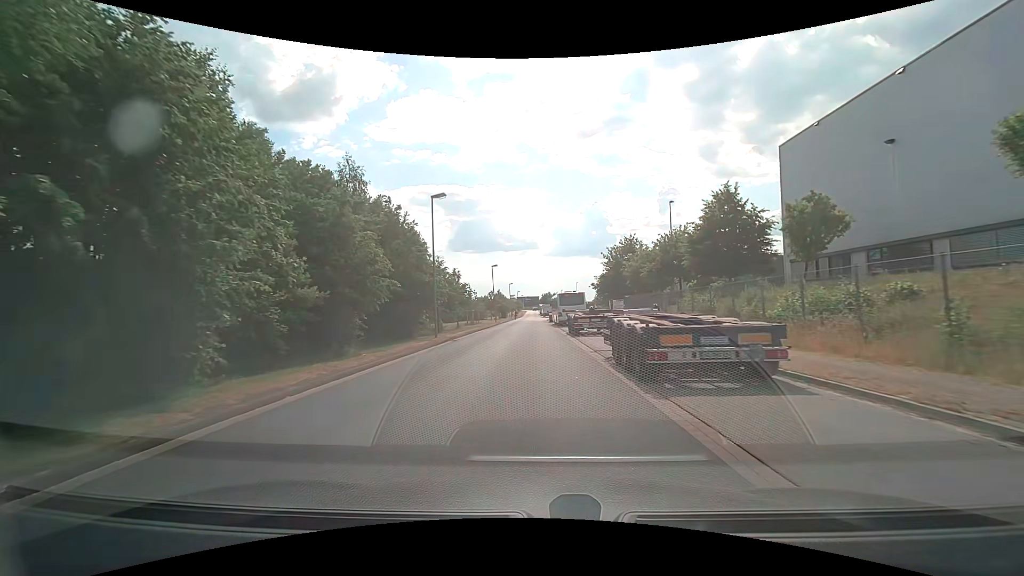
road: residential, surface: asphalt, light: Day
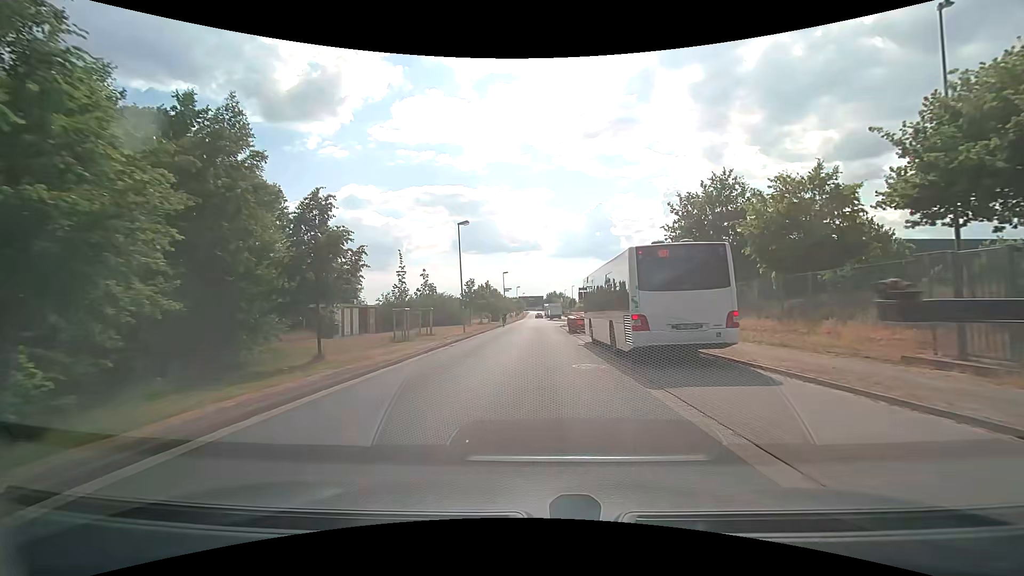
(-0.1, +32.7) m; 0°
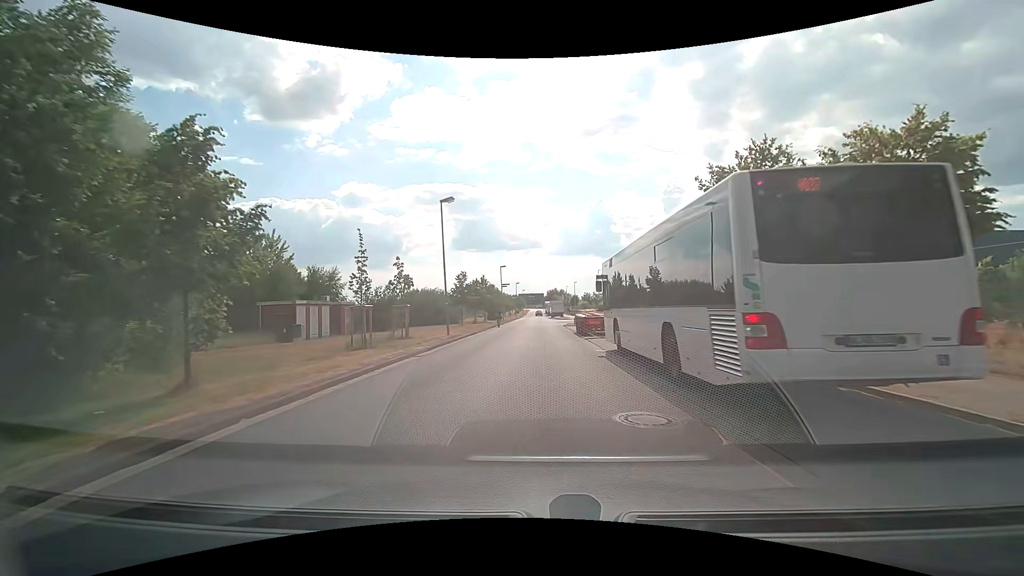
(0.0, +6.5) m; 0°
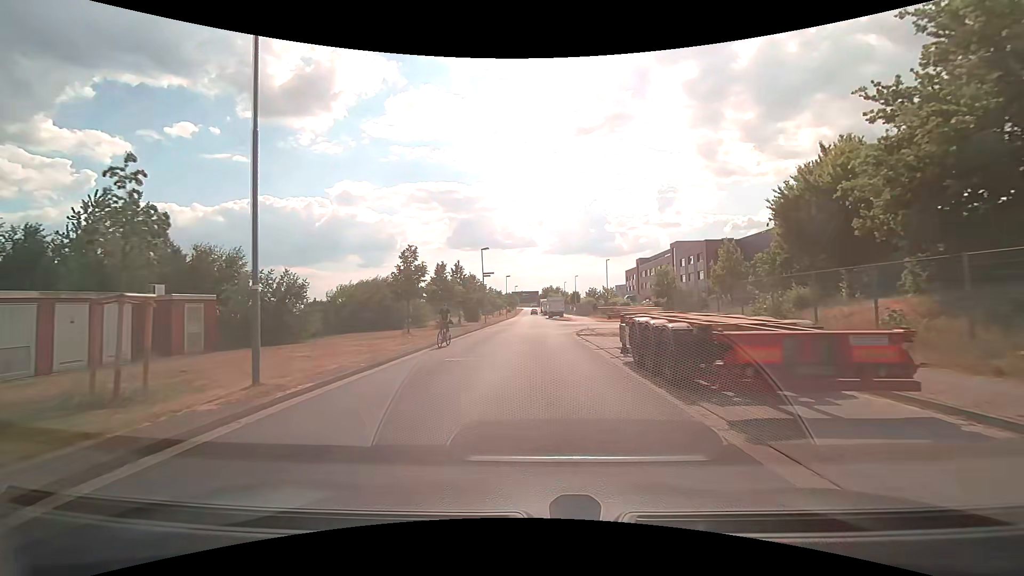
(+0.2, +18.4) m; +1°
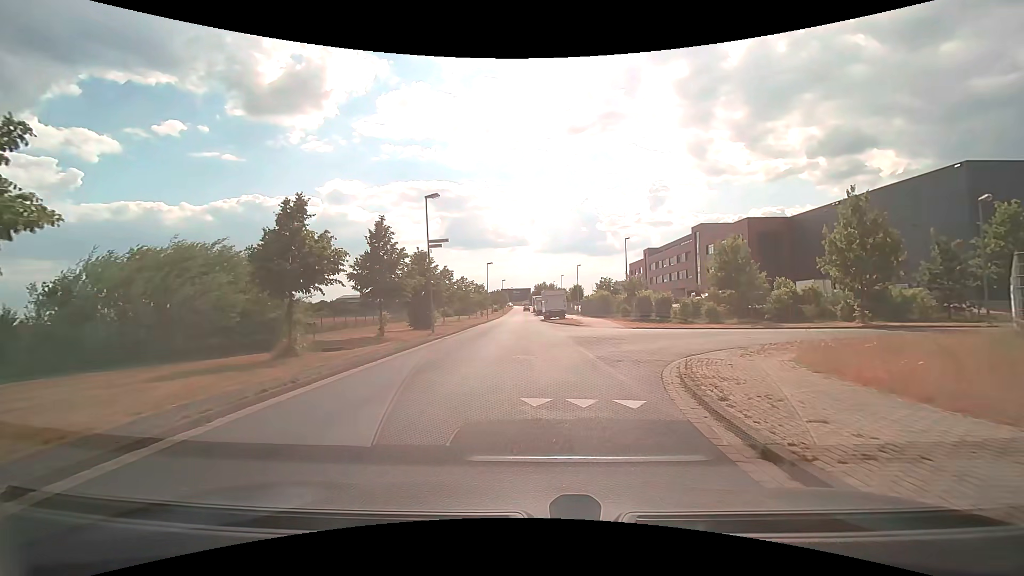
(+0.1, +22.7) m; 0°
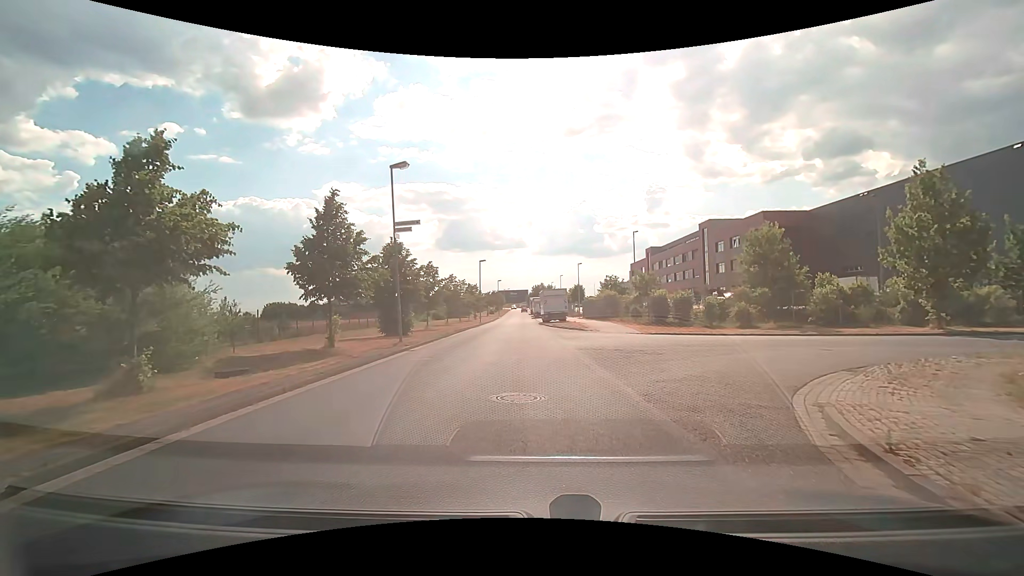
(0.0, +6.1) m; 0°
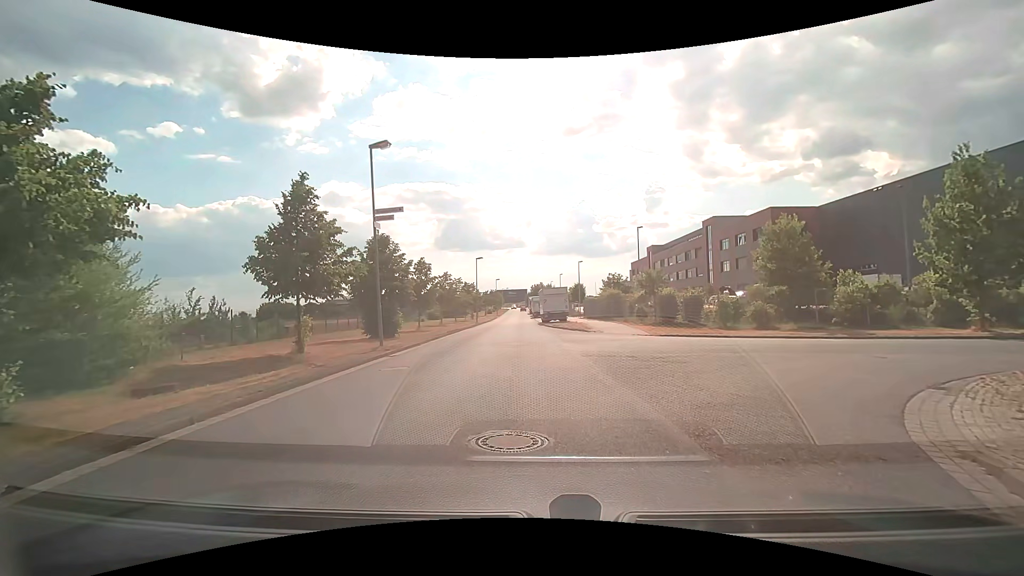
(0.0, +2.5) m; 0°
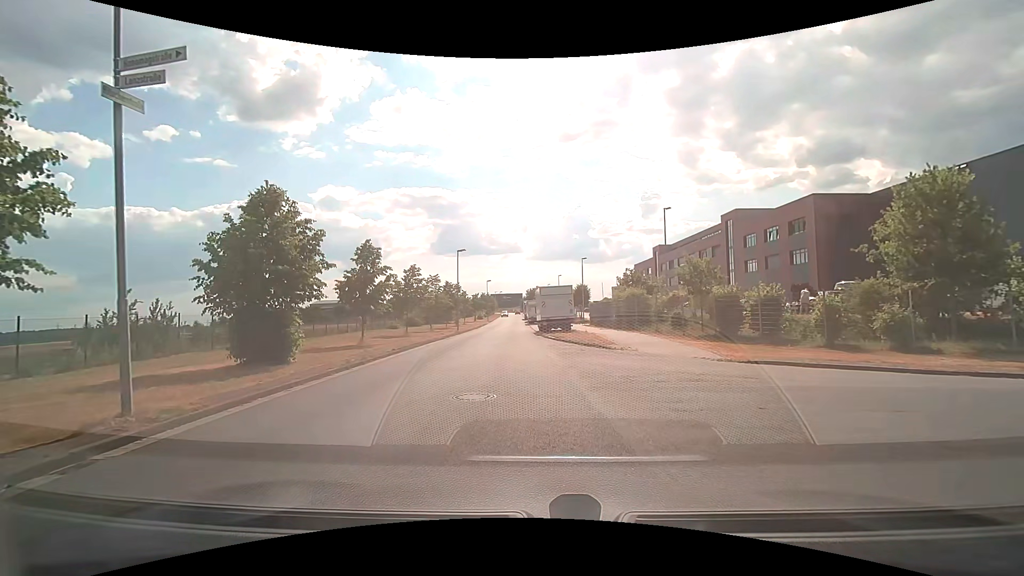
(0.0, +11.5) m; 0°
(0, +10) (0, +20) (-1, +30) (-1, +40) (-2, +50) (-2, +60) (-2, +70) (-3, +80) (-3, +90) (-3, +100) m
